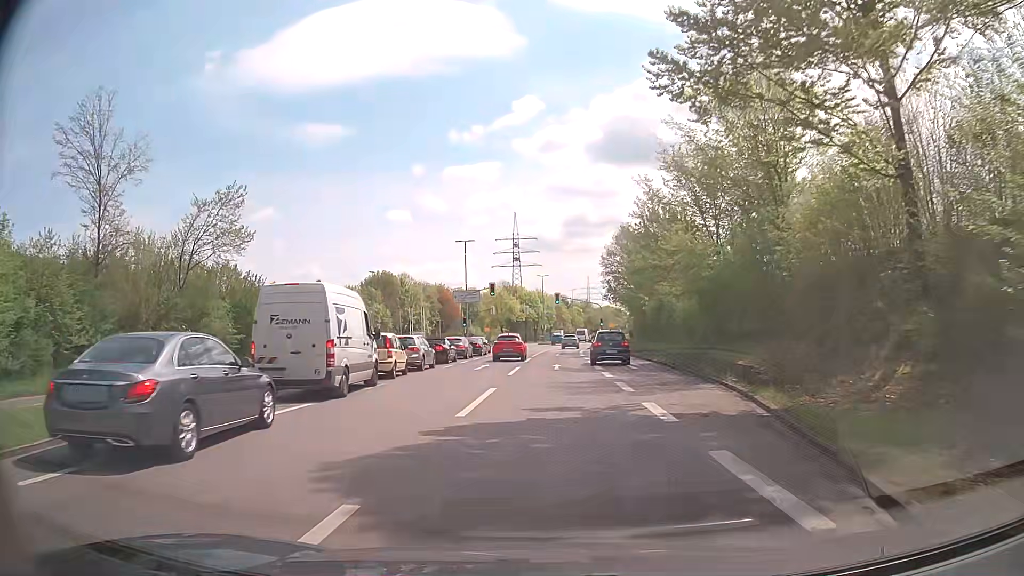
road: trunk_link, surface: asphalt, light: Day
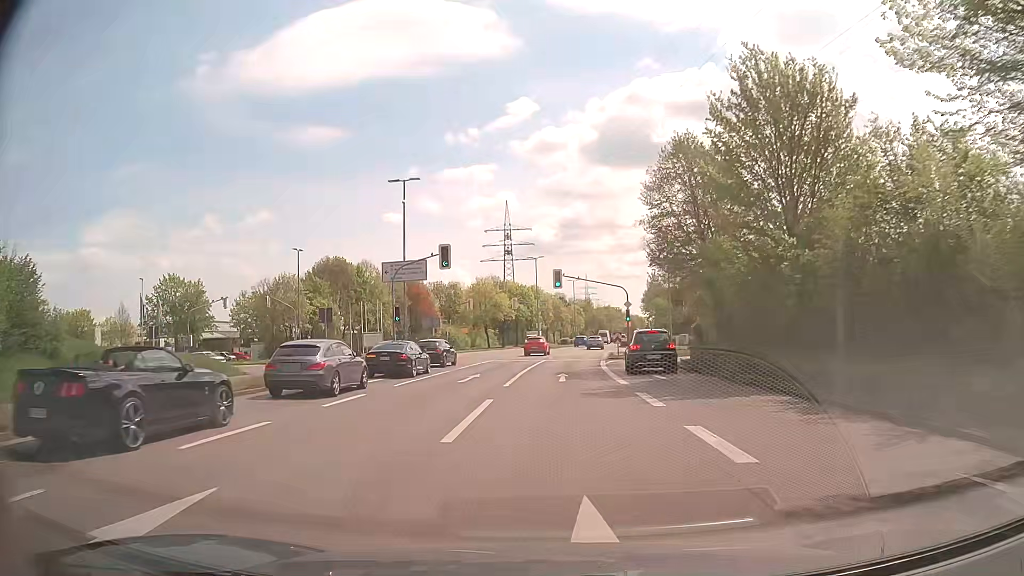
(+0.1, +27.7) m; 0°
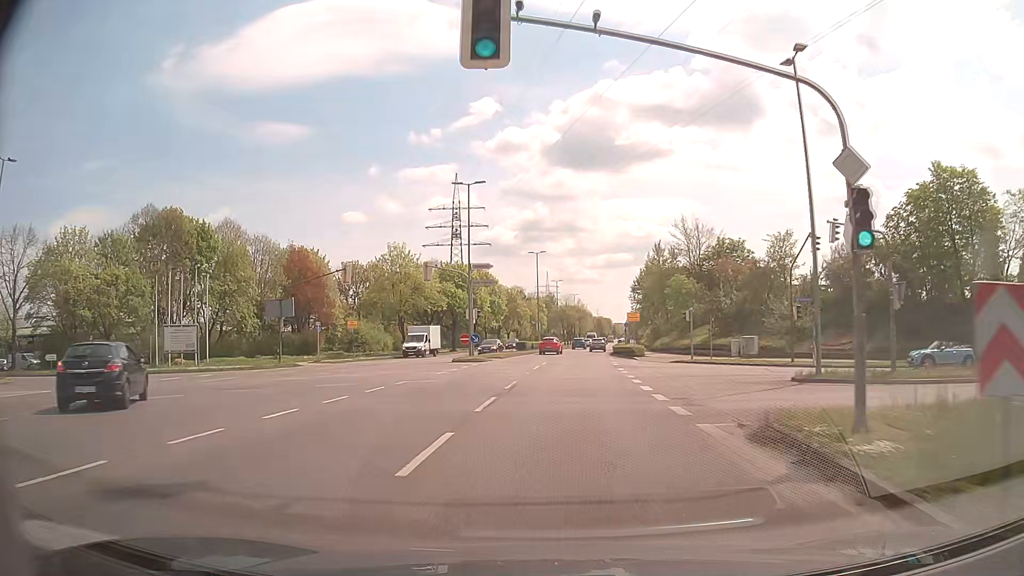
(+0.9, +39.4) m; +3°
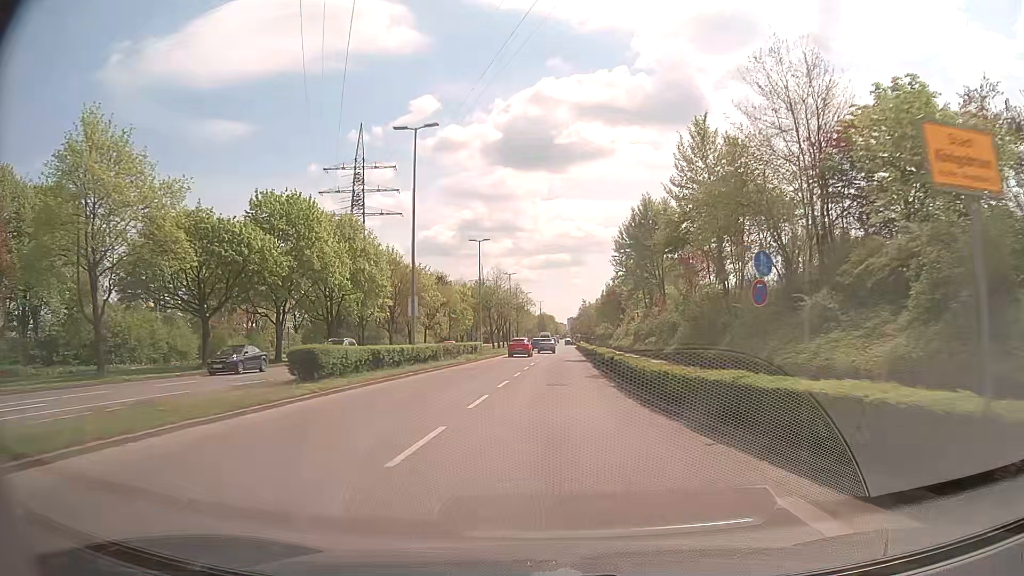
(+2.1, +45.5) m; +5°
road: tertiary
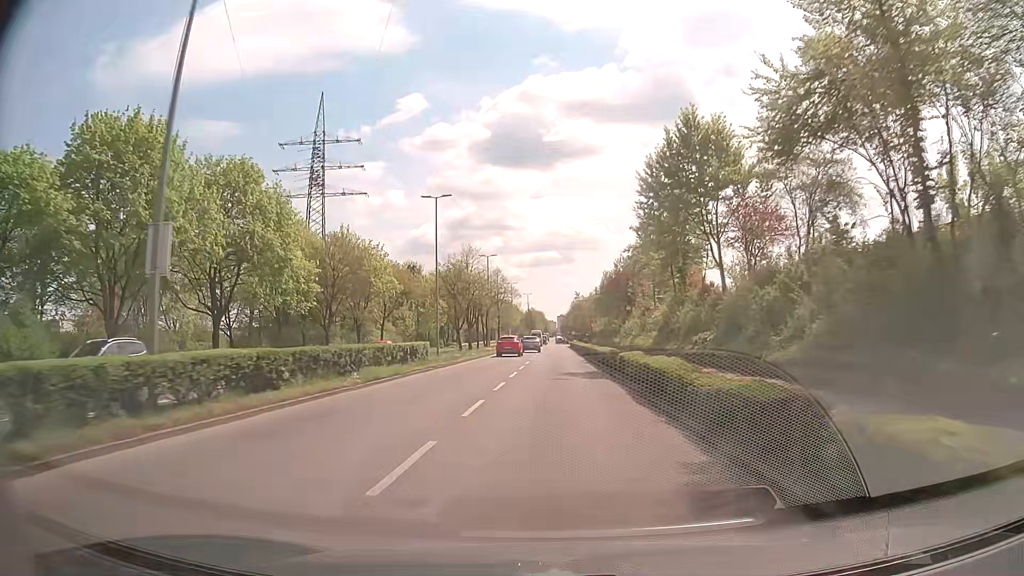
(+0.2, +19.8) m; +1°
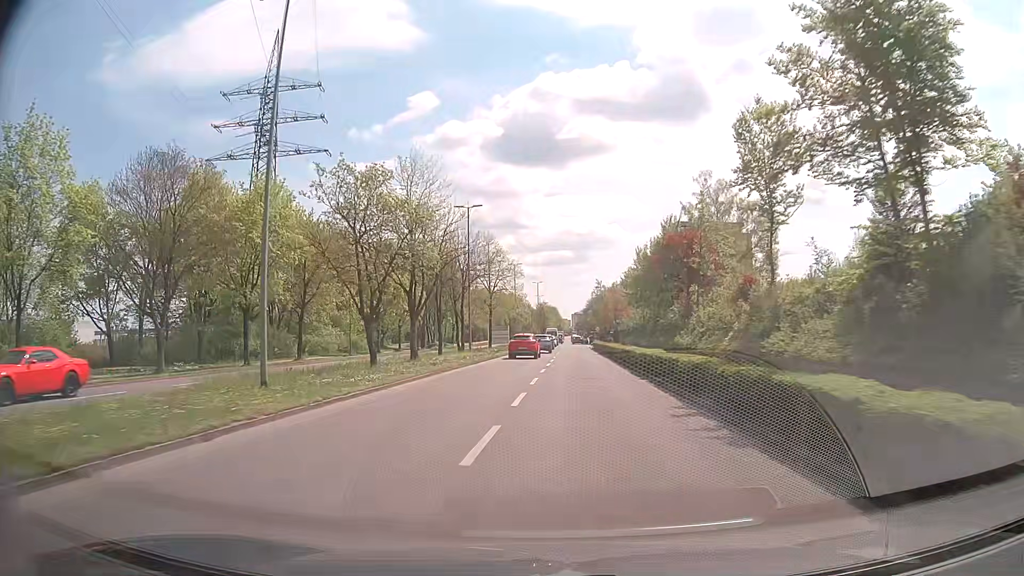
(-0.1, +28.9) m; -1°
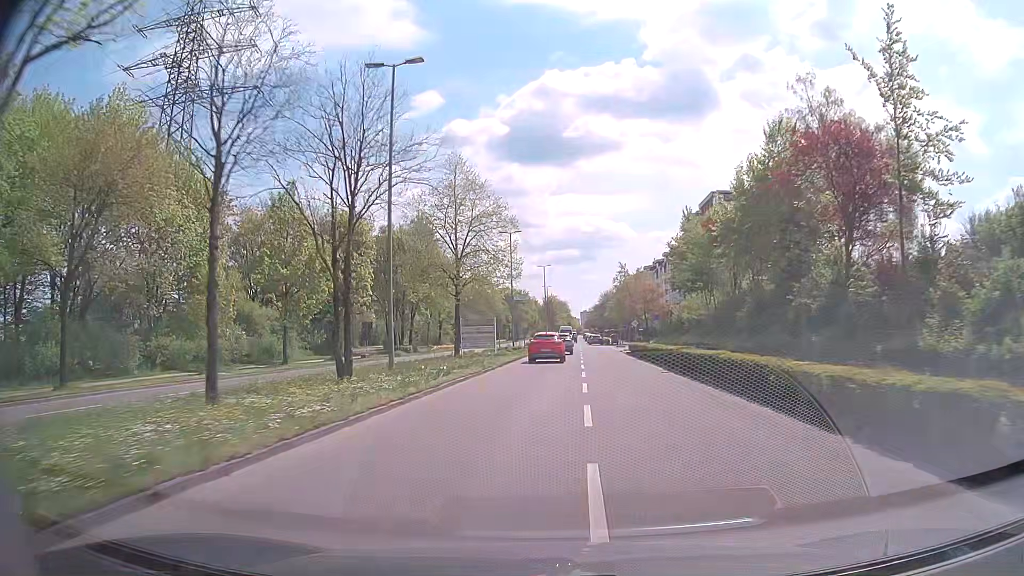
(-0.4, +27.0) m; -1°
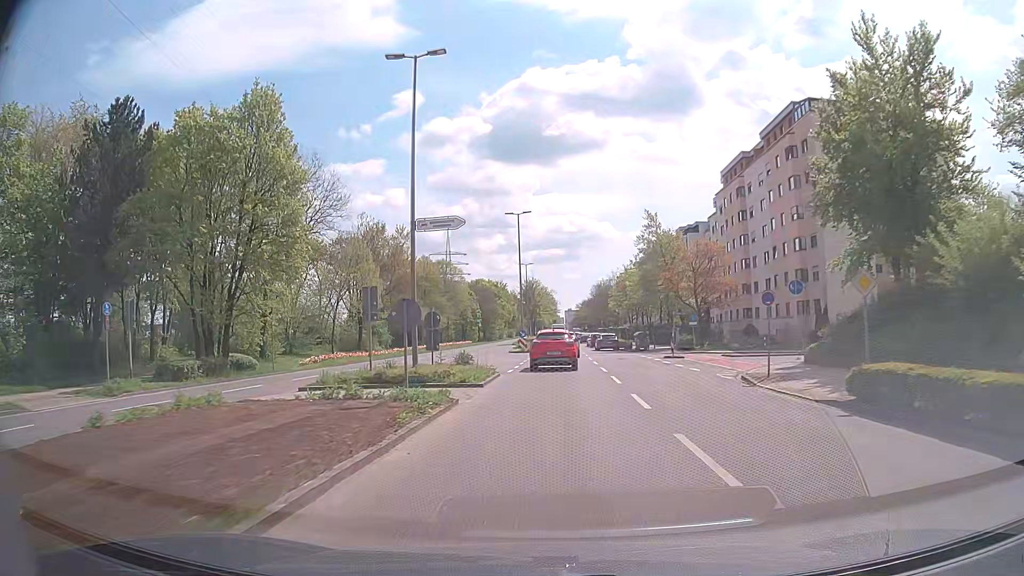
(+0.5, +40.2) m; +2°
(0, +10) (0, +20) (0, +30) (+1, +40) (+1, +50) (+1, +60) (+1, +70) (+1, +80) (+1, +90) (+2, +100) m
